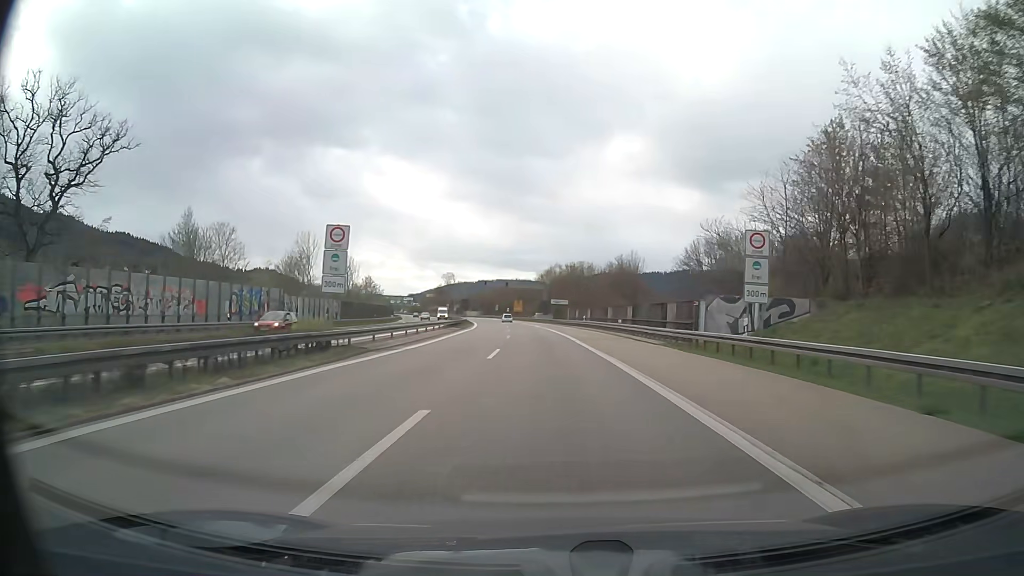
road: trunk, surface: asphalt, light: Day
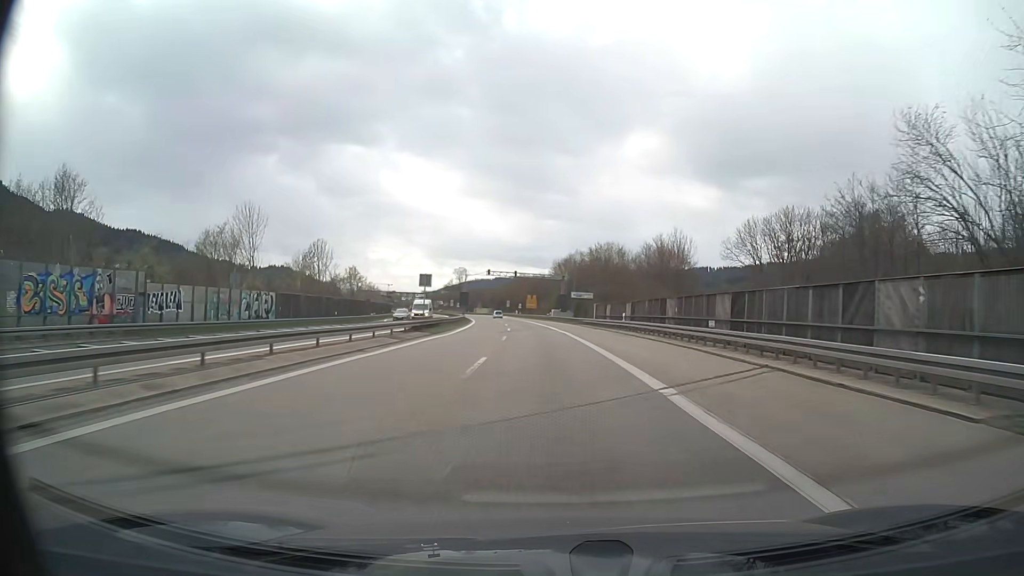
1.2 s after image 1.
(-0.4, +24.1) m; -2°
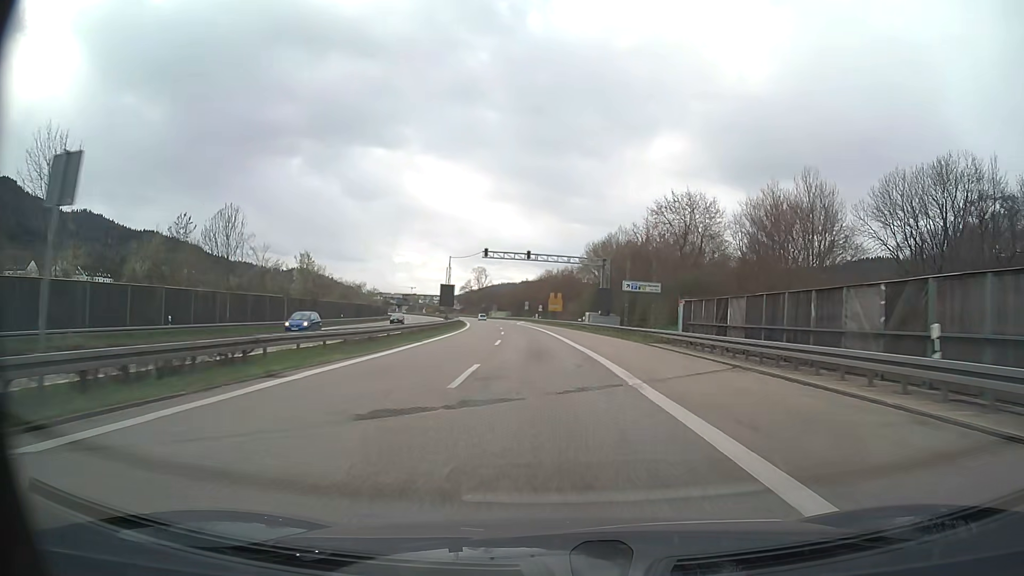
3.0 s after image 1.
(-0.7, +36.5) m; -2°
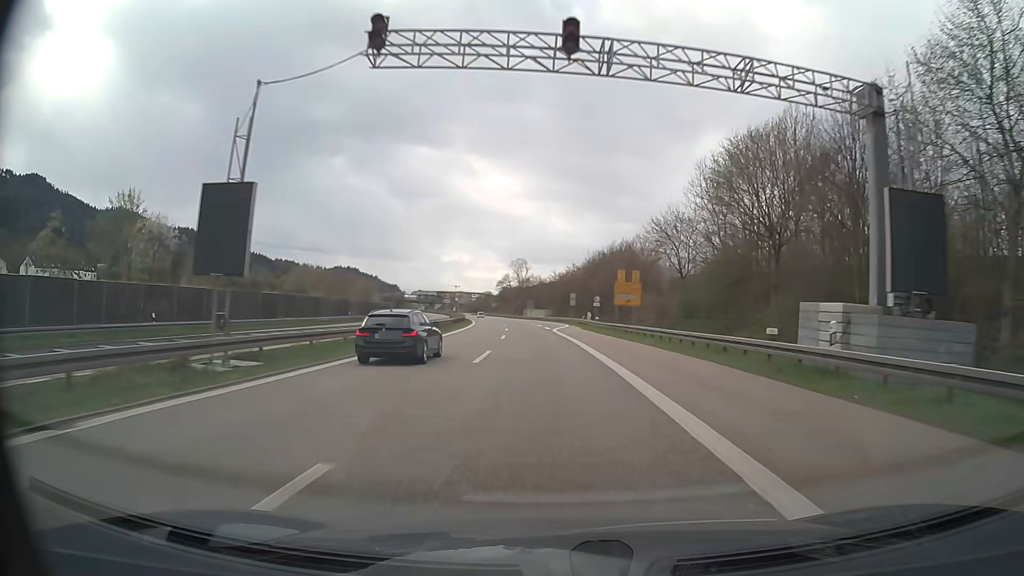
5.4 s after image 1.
(-1.4, +49.2) m; -4°
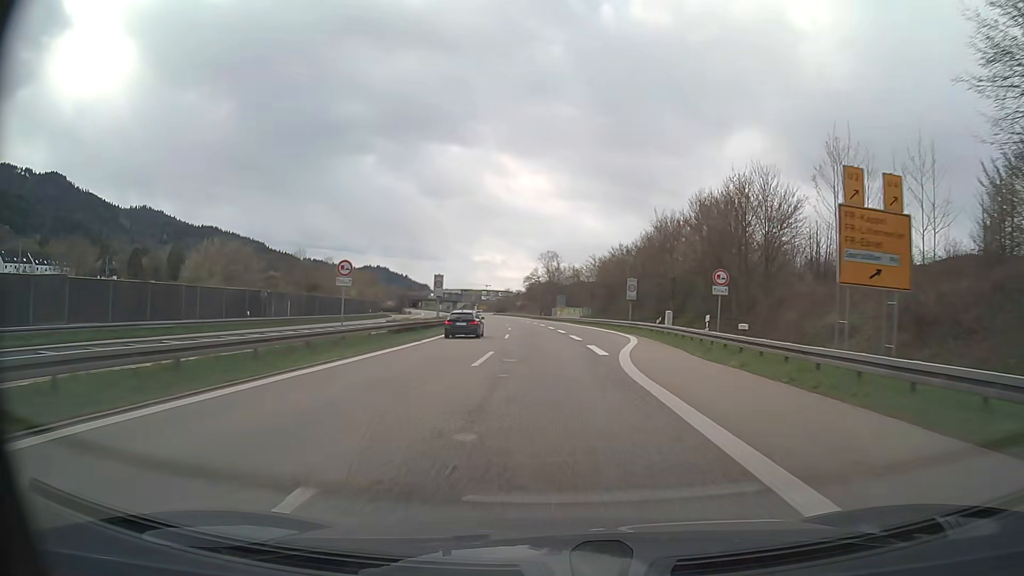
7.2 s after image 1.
(-0.8, +37.0) m; -3°
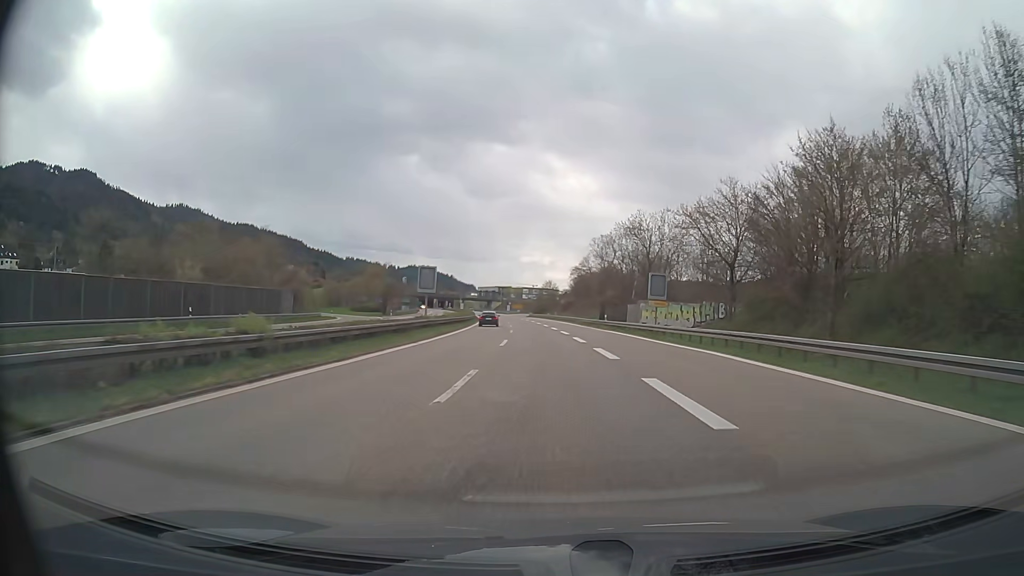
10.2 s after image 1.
(-2.2, +61.4) m; -4°
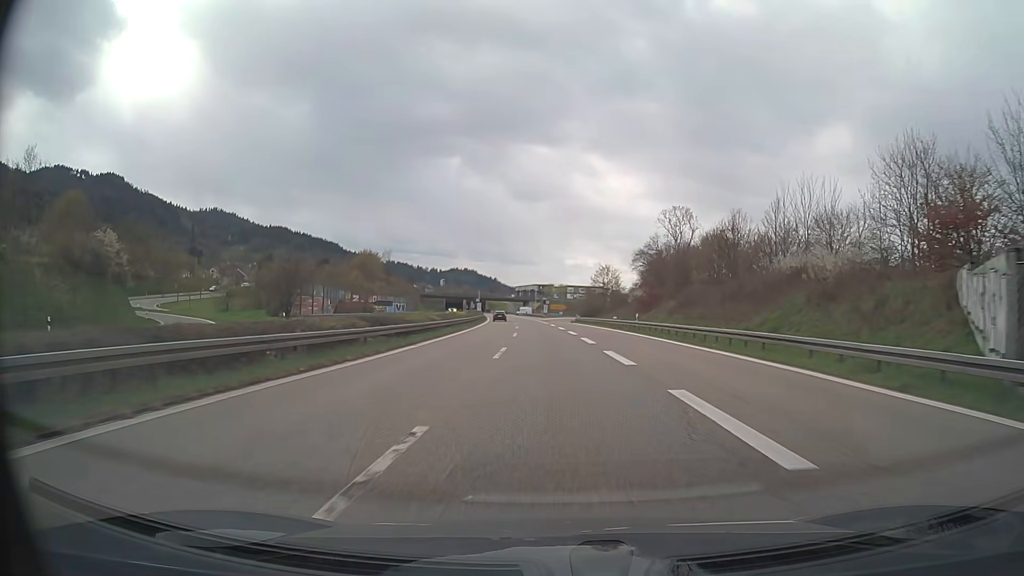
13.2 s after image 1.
(-2.0, +61.9) m; -3°
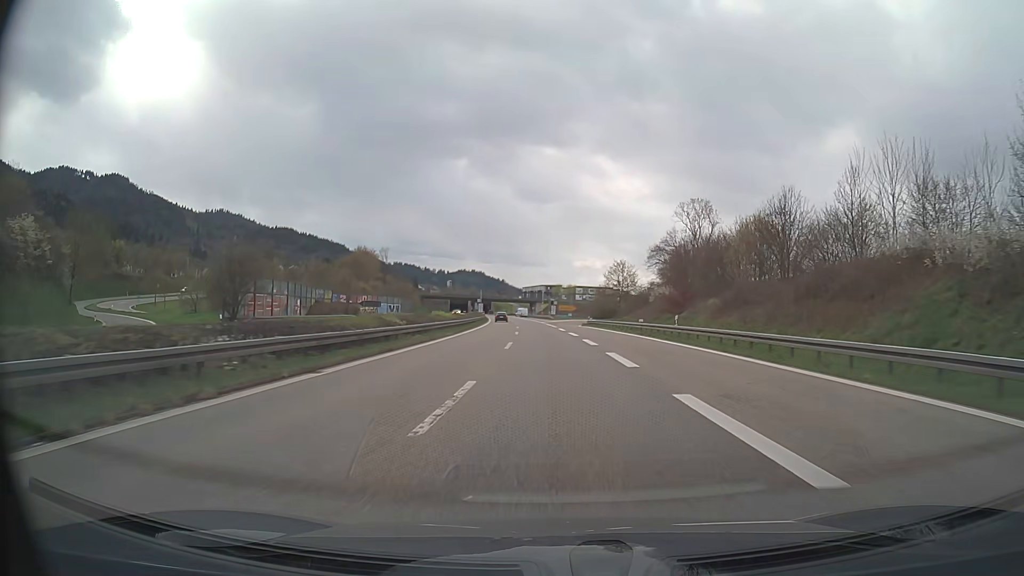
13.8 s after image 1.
(-0.1, +12.5) m; -1°
(0, +10) (0, +20) (0, +30) (-1, +40) (-1, +50) (-1, +60) (-2, +70) (-3, +80) (-3, +90) (-4, +100) m
